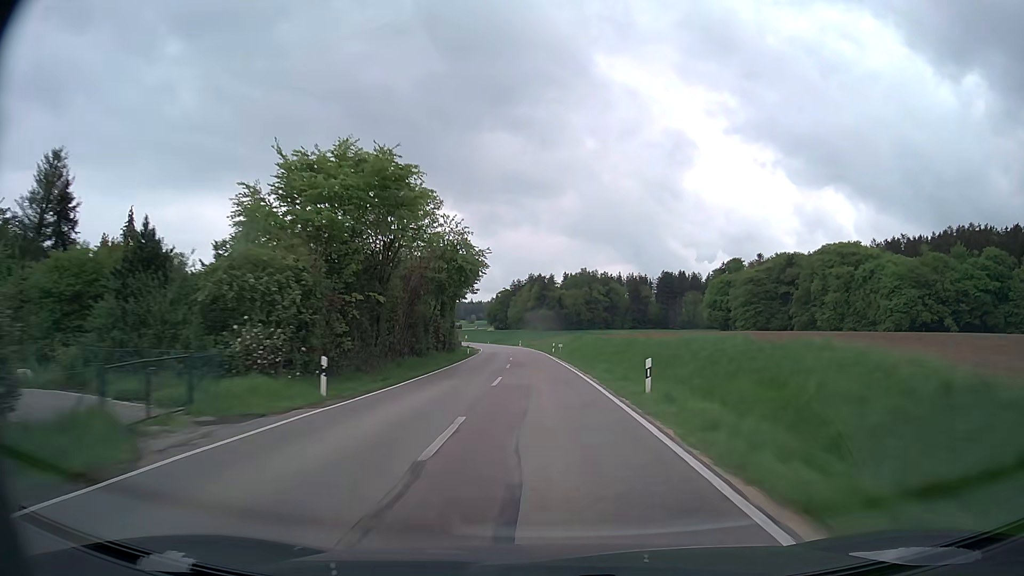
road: secondary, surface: asphalt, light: Day
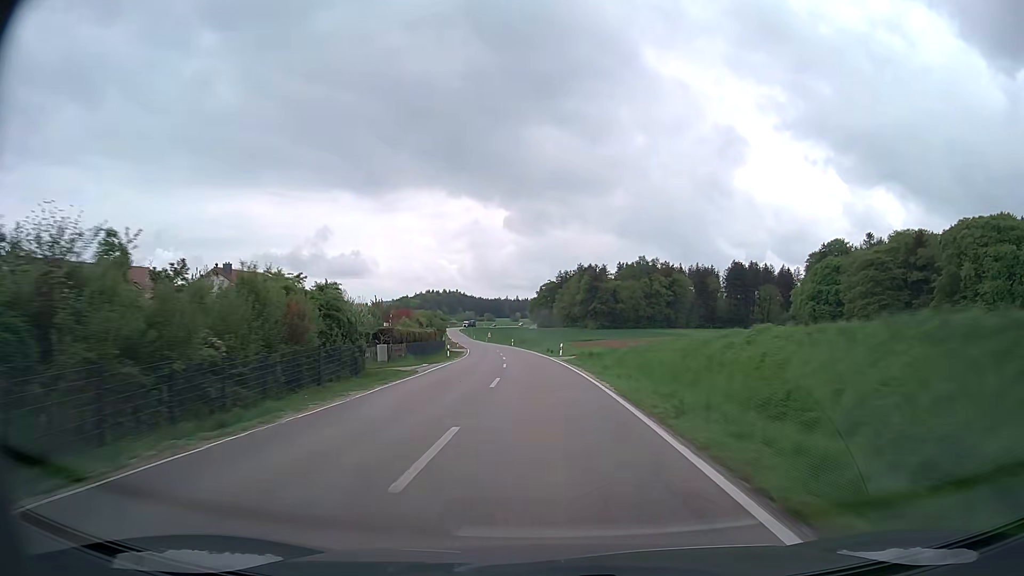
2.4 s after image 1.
(-1.8, +62.1) m; -4°
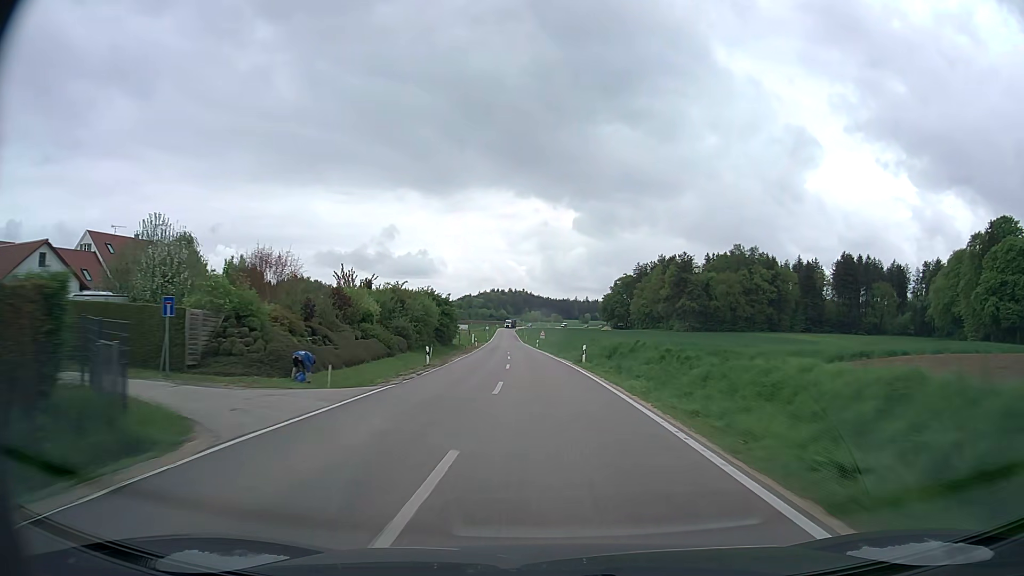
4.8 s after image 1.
(-3.4, +62.4) m; -6°
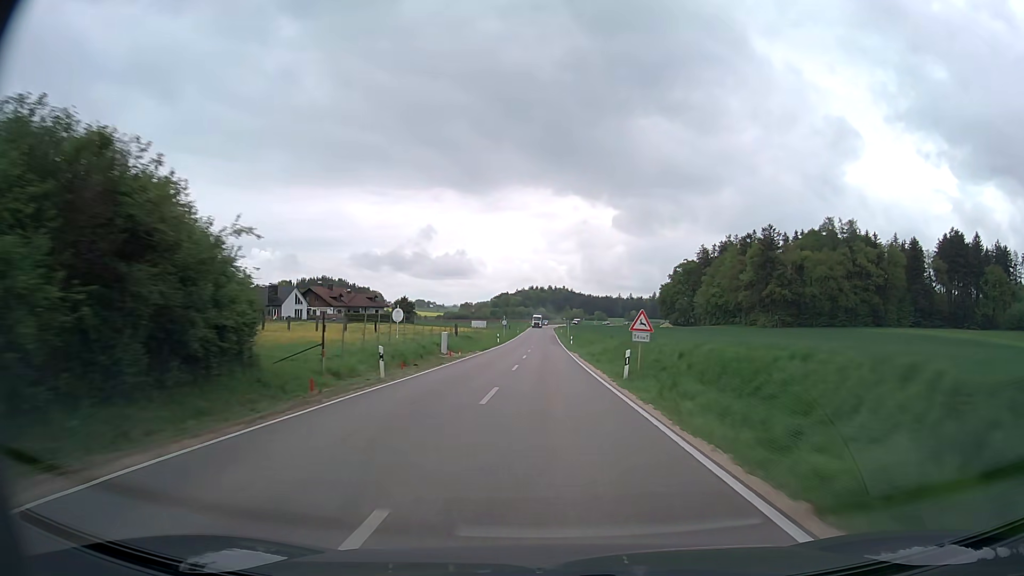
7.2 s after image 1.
(-2.3, +63.2) m; -4°
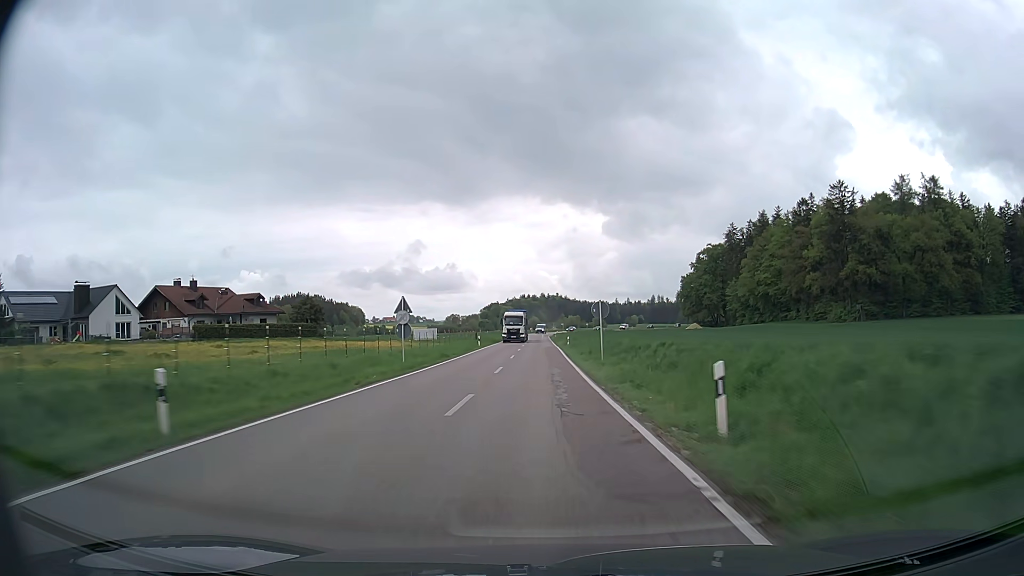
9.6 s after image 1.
(+0.3, +61.9) m; 0°
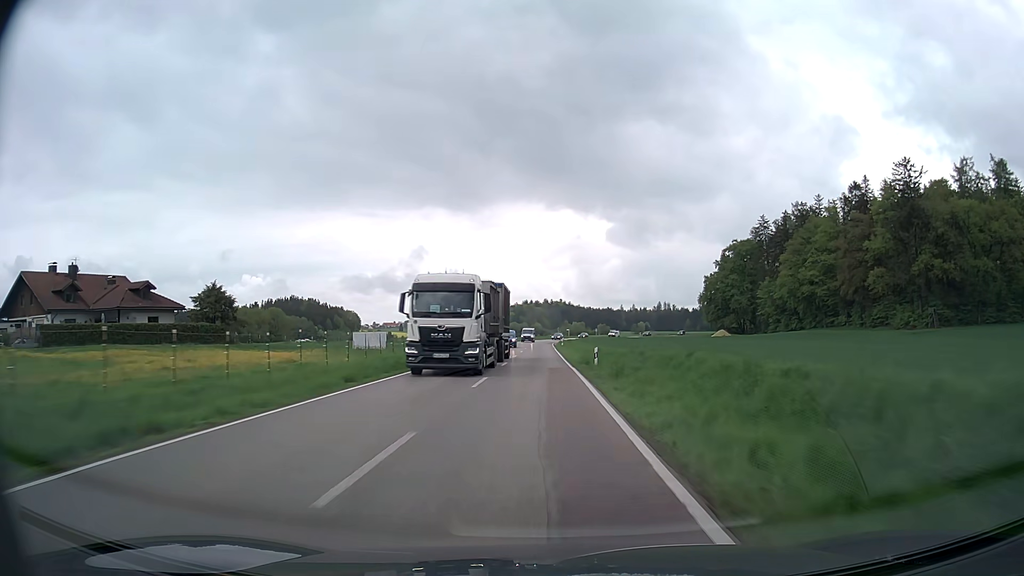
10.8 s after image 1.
(-0.1, +30.4) m; 0°
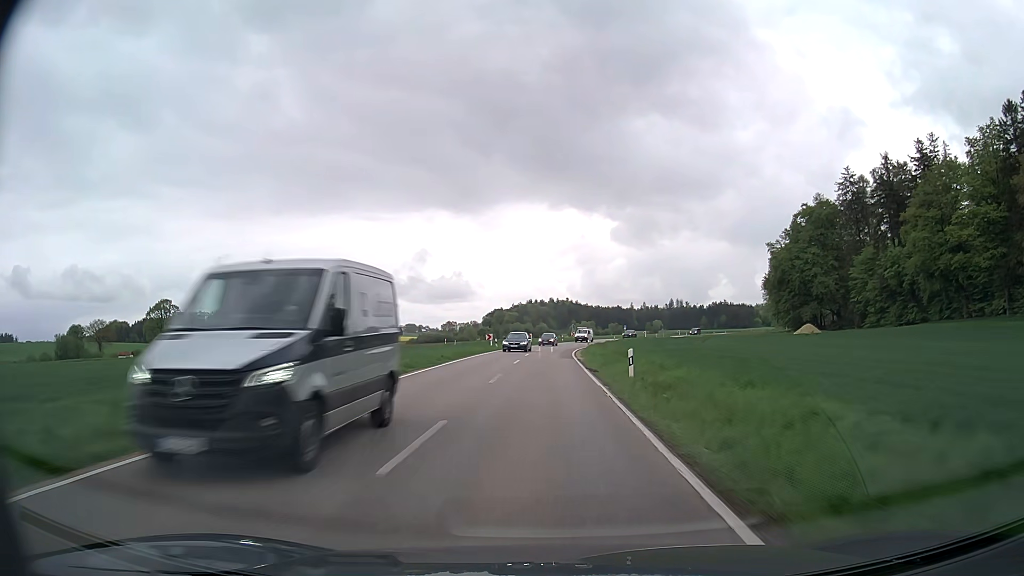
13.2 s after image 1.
(-0.4, +58.9) m; 0°
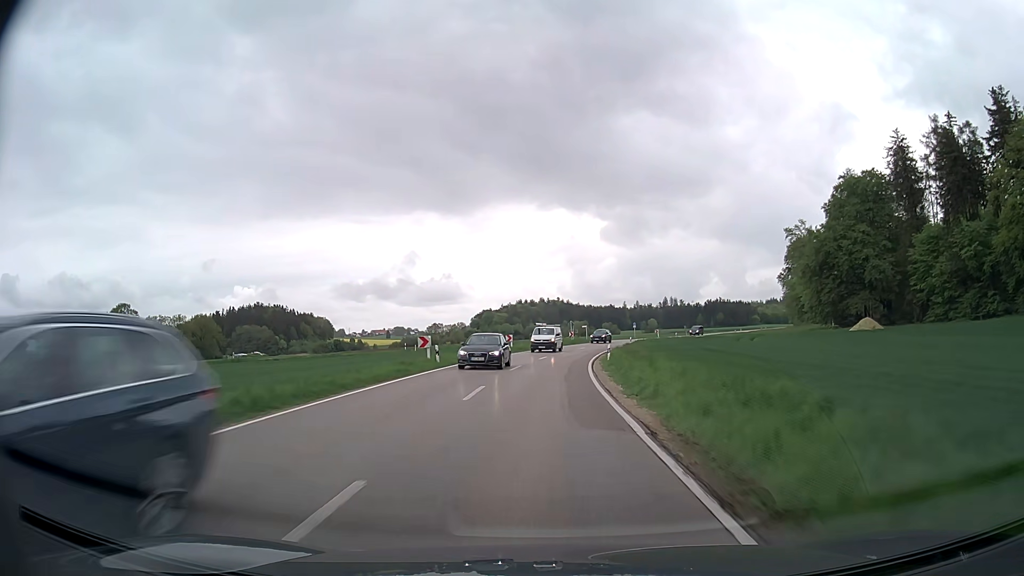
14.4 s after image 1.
(+0.1, +28.4) m; +1°
(0, +10) (0, +20) (+1, +30) (+1, +40) (+3, +50) (+4, +60) (+6, +70) (+9, +79) (+12, +89) (+15, +98) m
